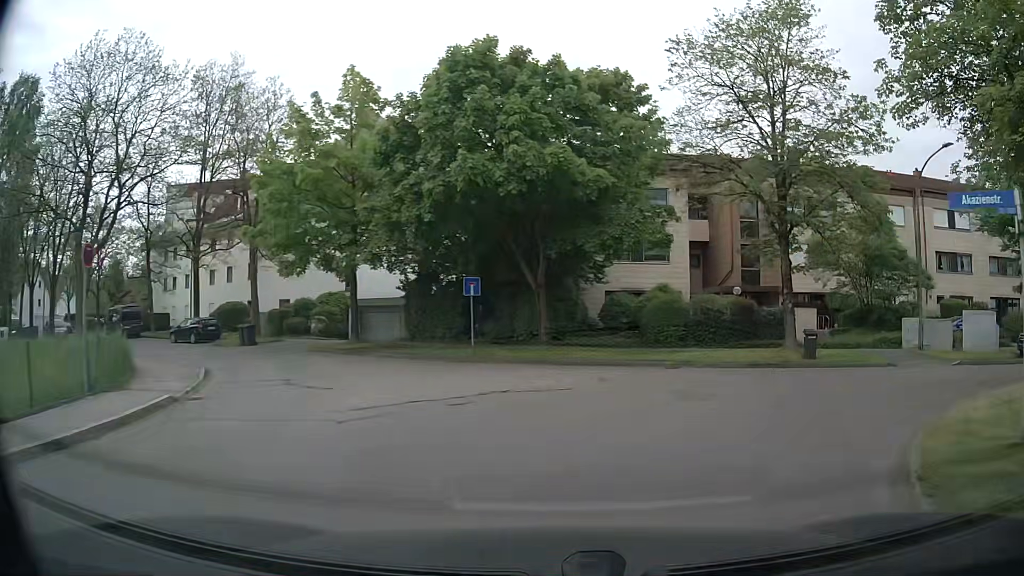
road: residential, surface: asphalt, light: Day
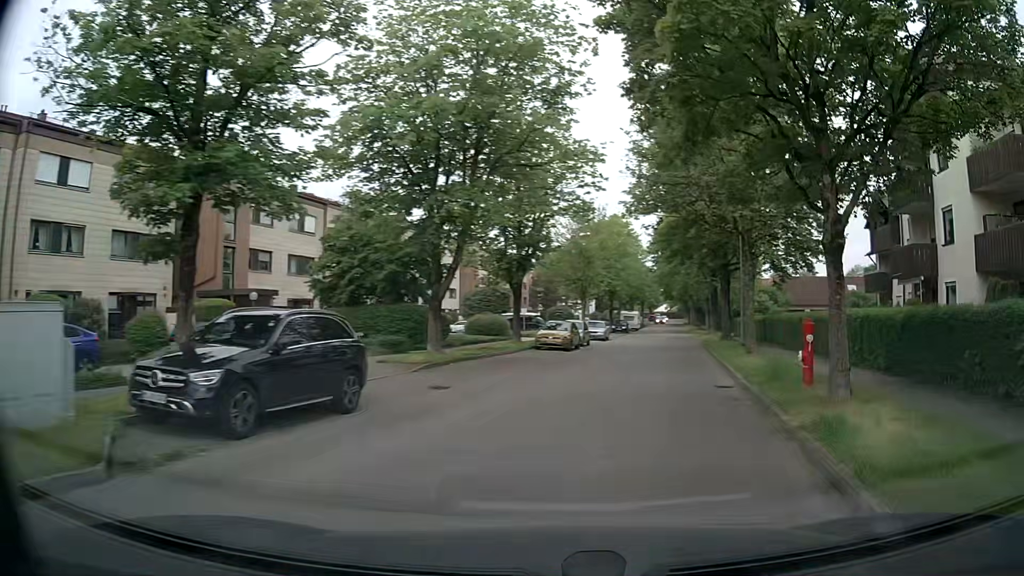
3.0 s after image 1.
(+10.0, +13.6) m; +75°
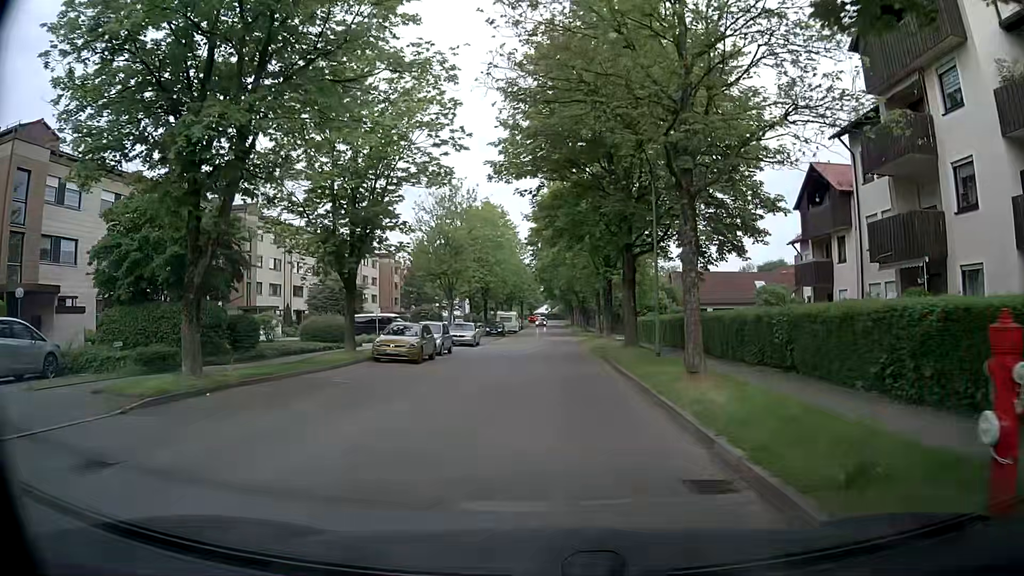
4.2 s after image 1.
(+1.2, +8.9) m; +10°
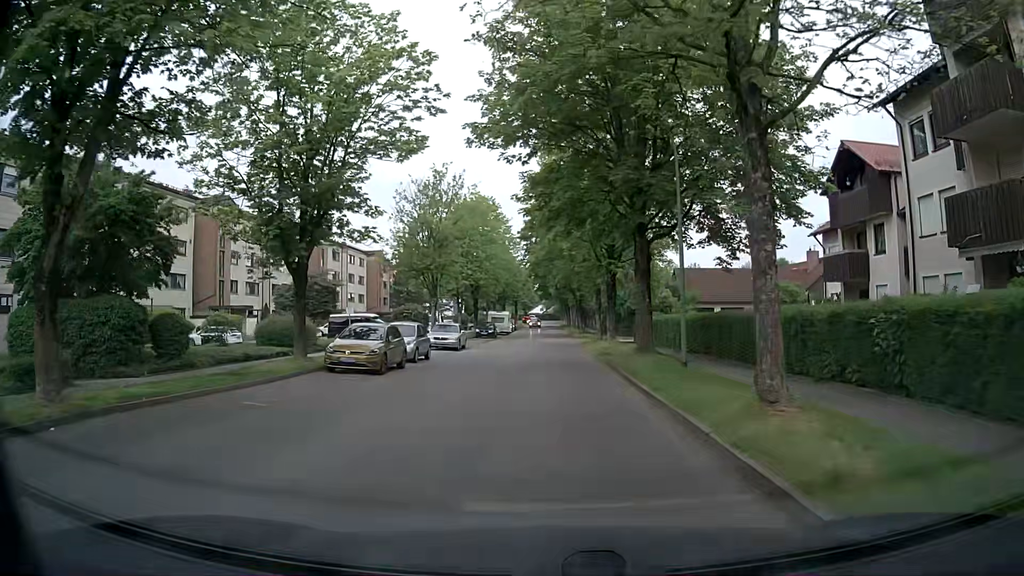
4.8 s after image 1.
(+0.1, +5.0) m; 0°
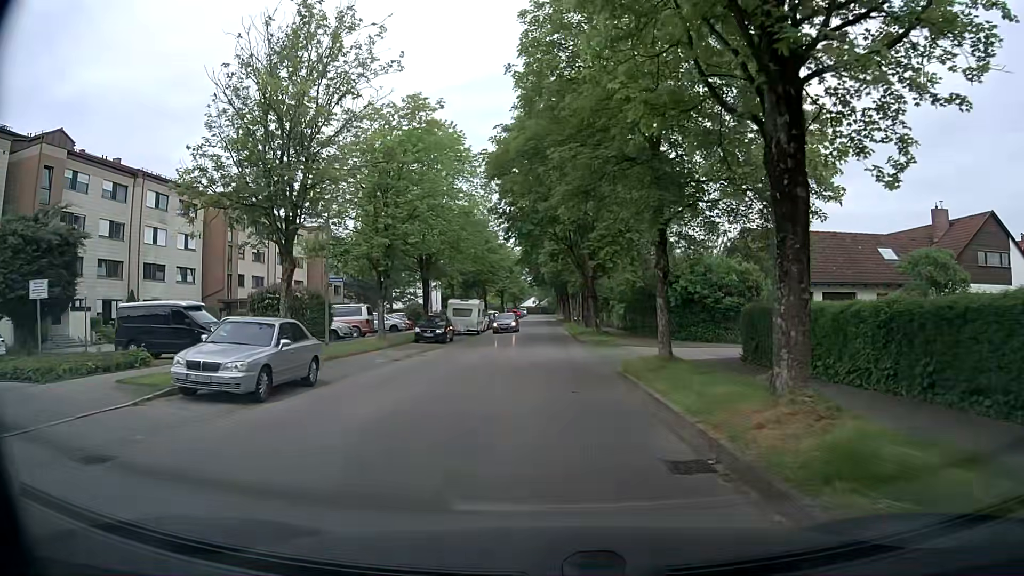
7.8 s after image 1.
(+0.5, +24.6) m; +1°
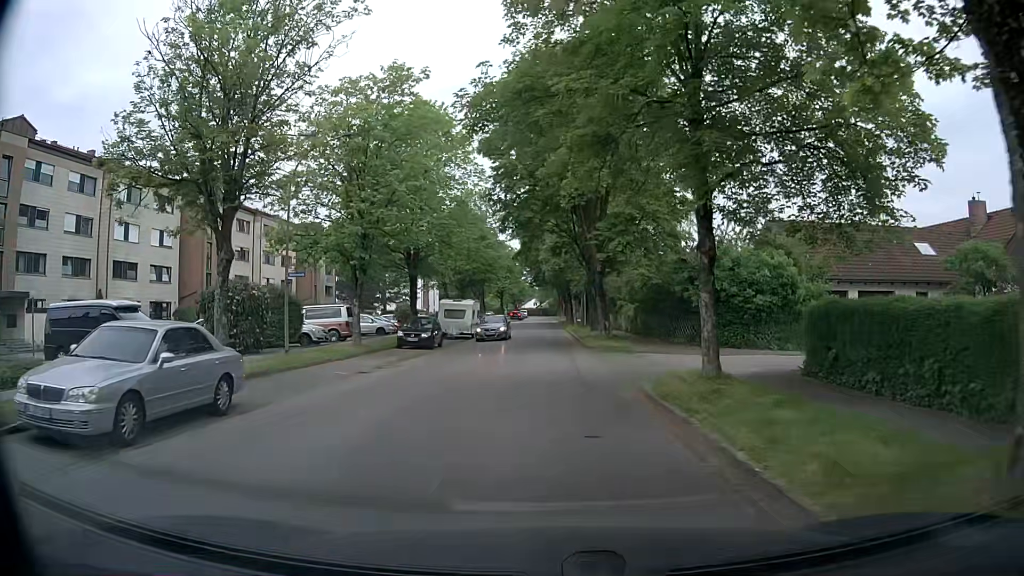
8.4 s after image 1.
(0.0, +4.4) m; 0°
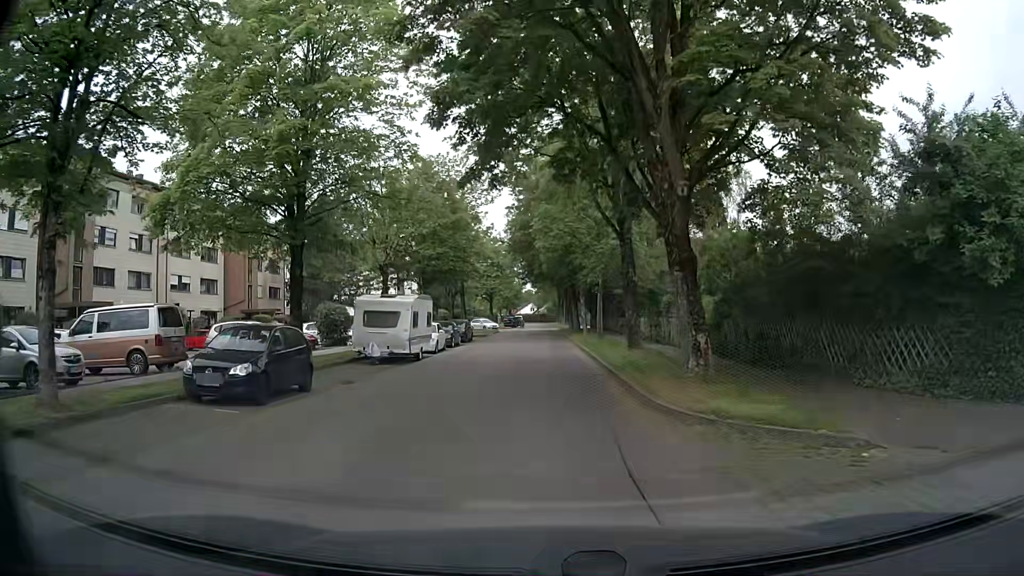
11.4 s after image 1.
(-0.1, +18.6) m; 0°
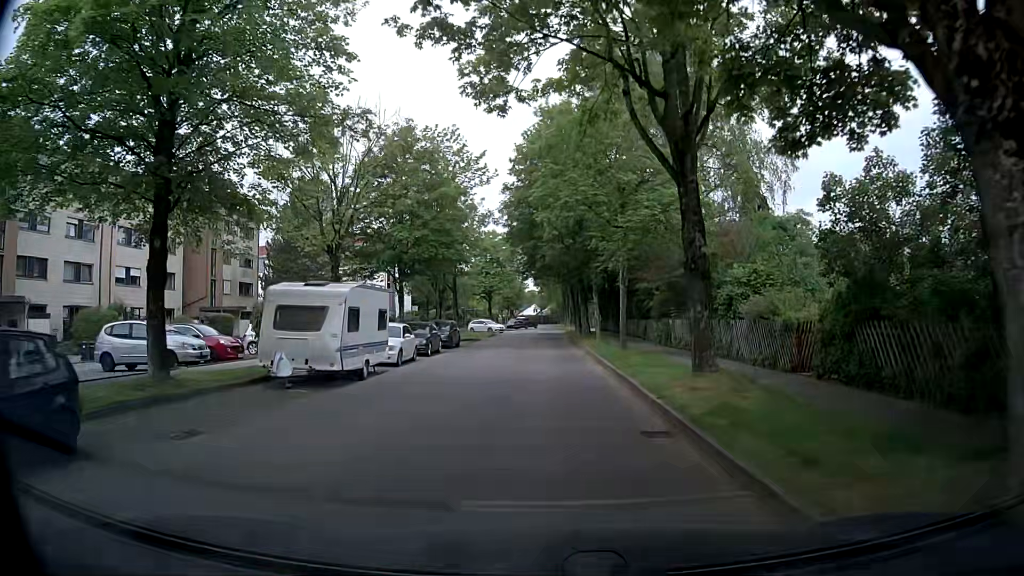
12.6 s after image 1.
(-0.1, +8.7) m; -1°
